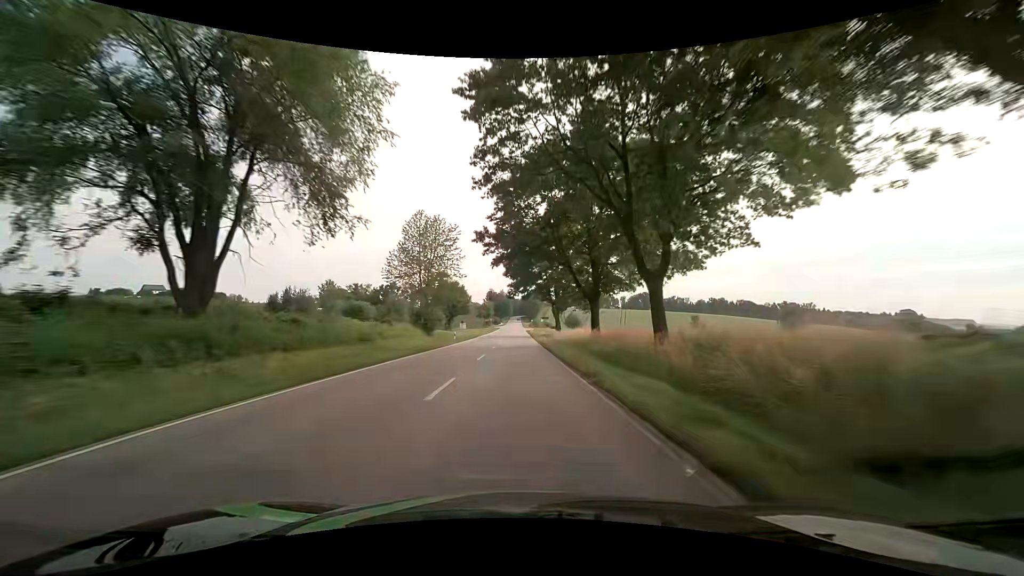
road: secondary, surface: asphalt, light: Day
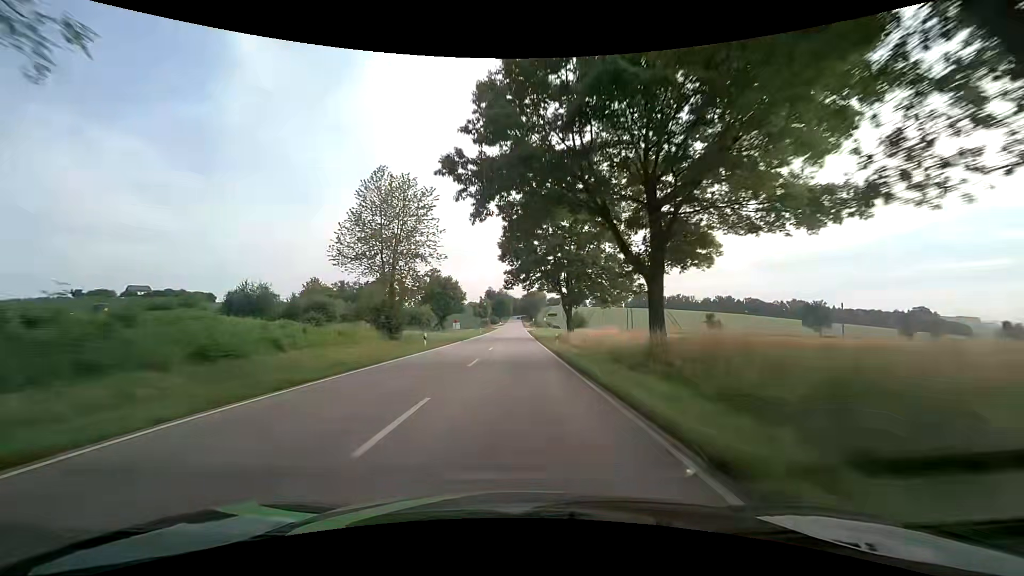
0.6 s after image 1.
(+0.1, +15.8) m; 0°
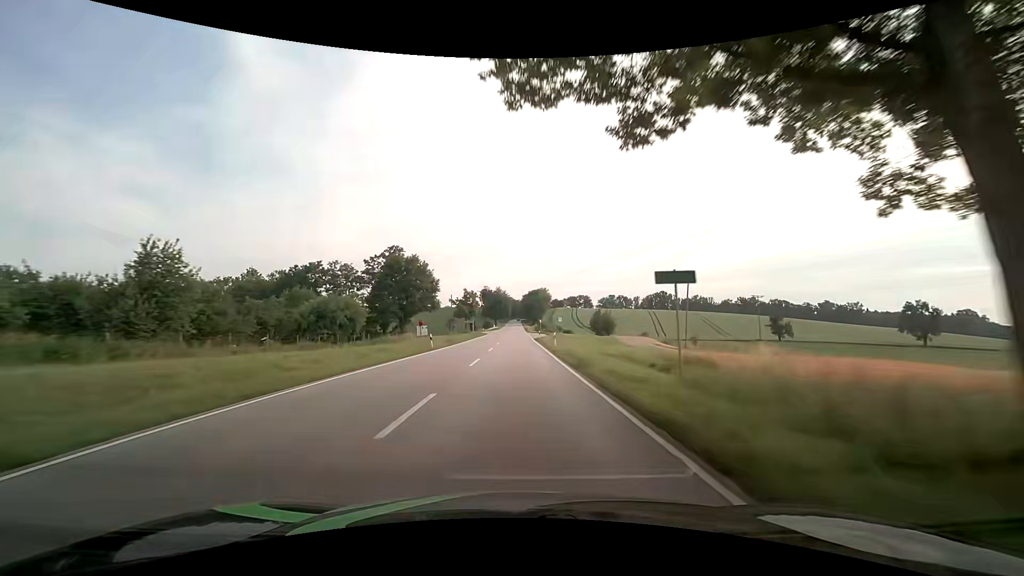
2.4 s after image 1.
(0.0, +47.3) m; 0°
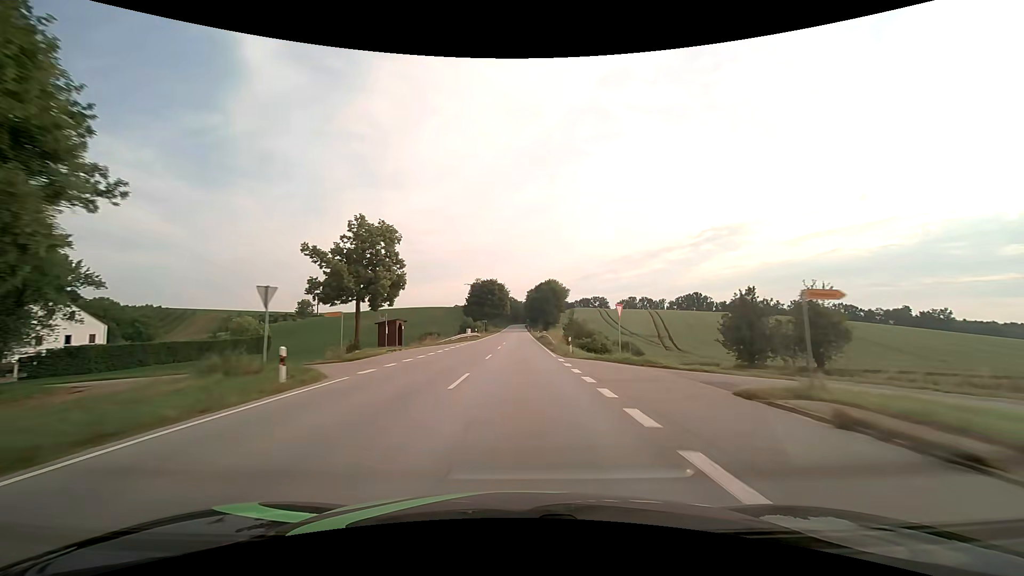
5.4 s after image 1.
(+0.1, +78.7) m; 0°
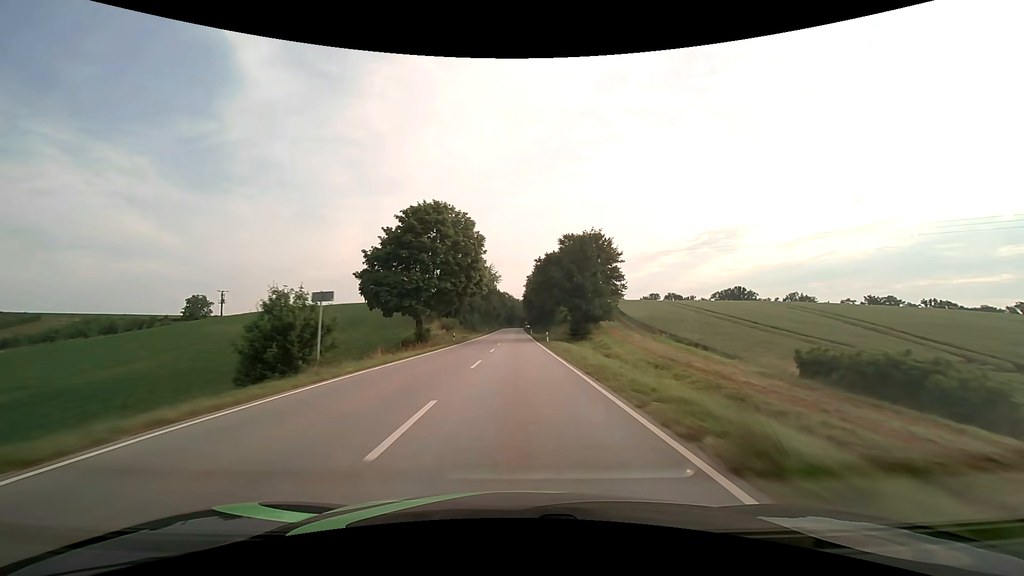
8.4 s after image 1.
(+0.4, +78.6) m; 0°
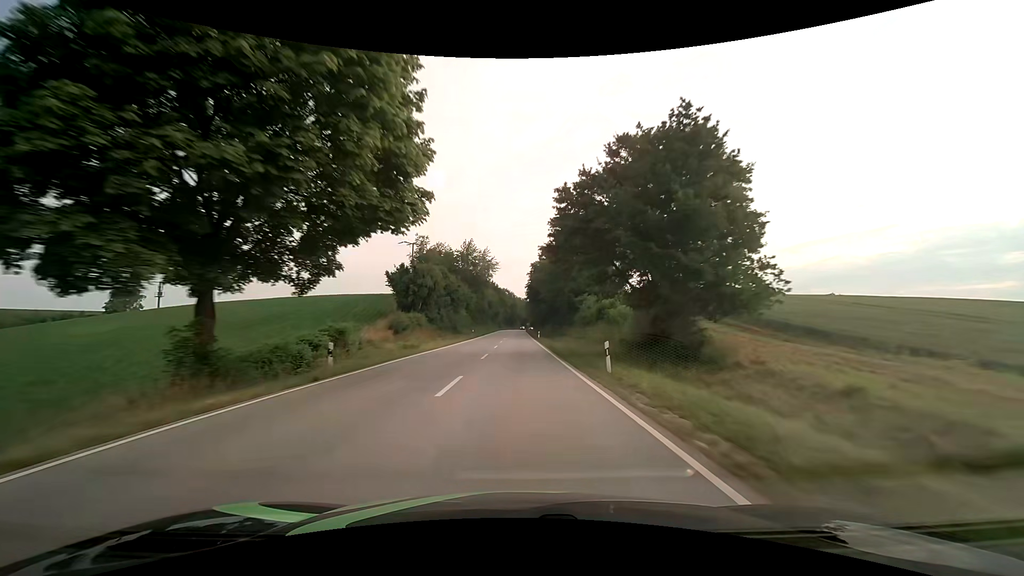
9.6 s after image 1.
(0.0, +31.4) m; 0°
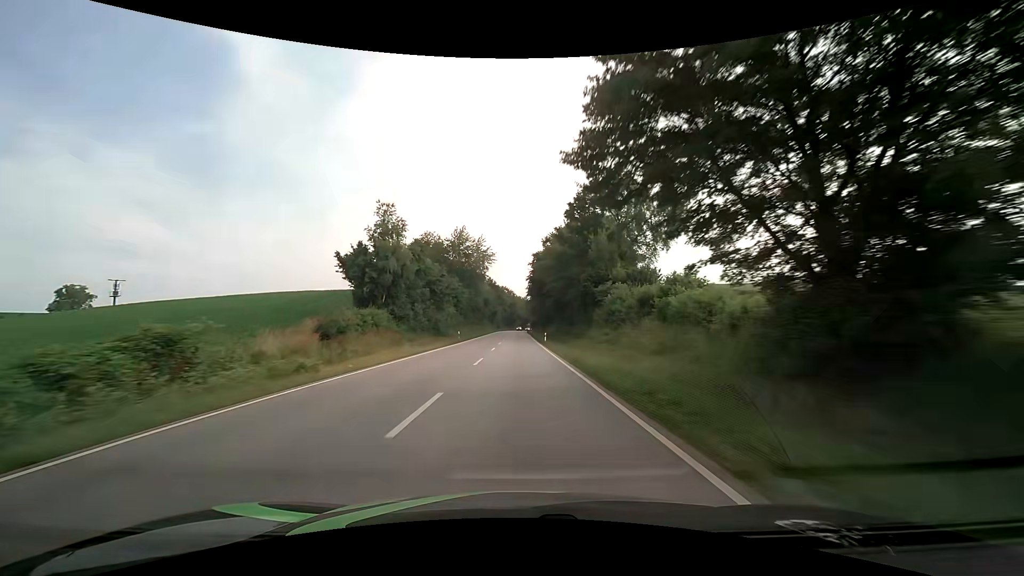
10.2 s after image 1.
(0.0, +15.7) m; 0°
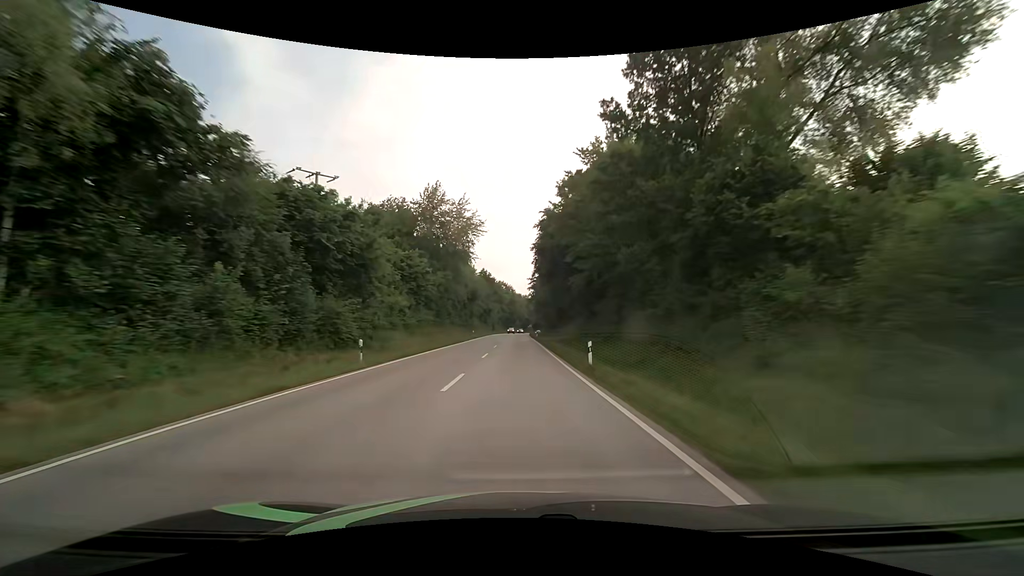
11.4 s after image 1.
(-0.1, +31.4) m; 0°
(0, +10) (0, +20) (0, +30) (0, +40) (0, +50) (0, +60) (0, +70) (0, +80) (0, +90) (0, +100) m
